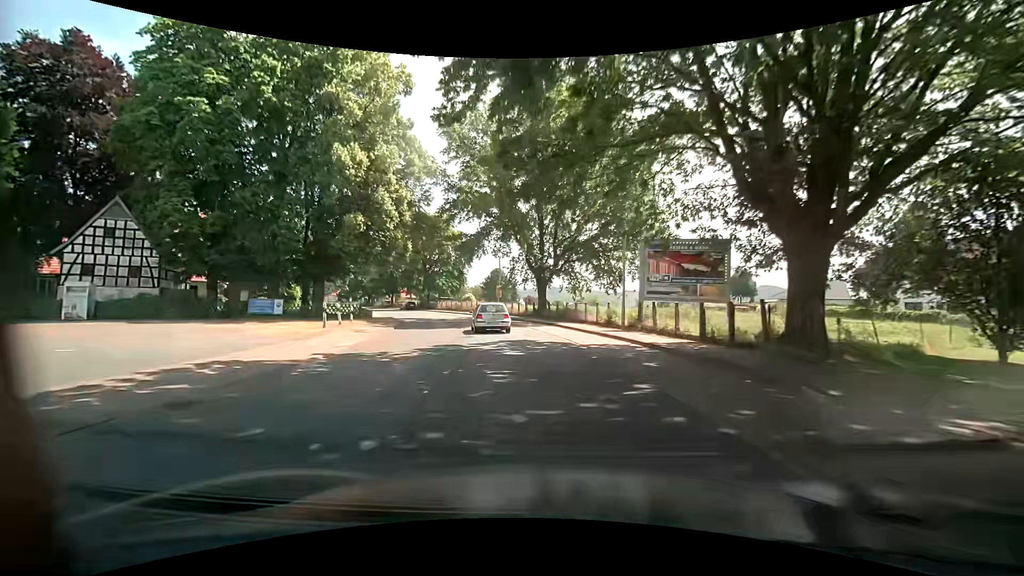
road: primary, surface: asphalt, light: Day
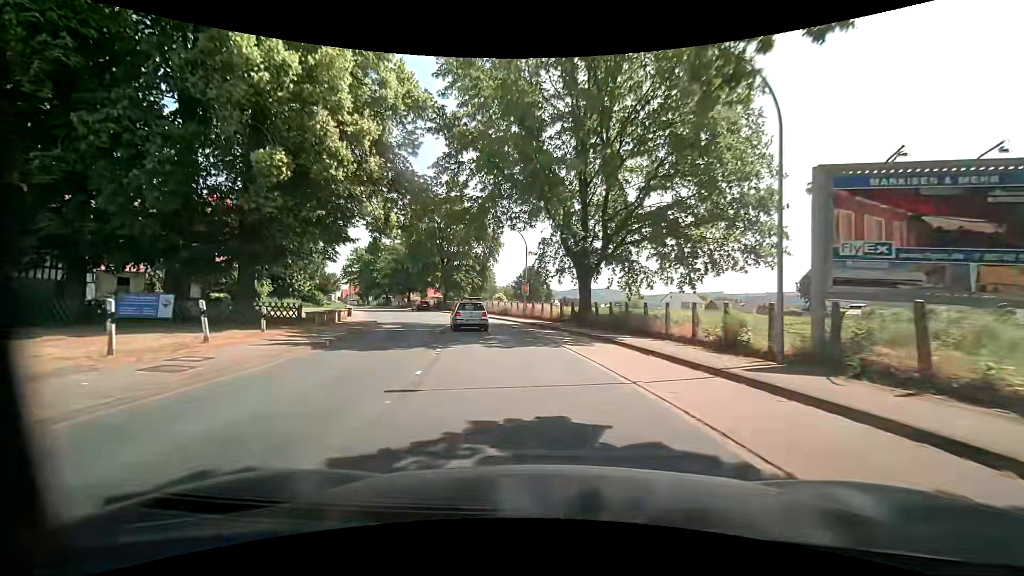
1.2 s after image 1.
(-0.1, +13.4) m; -2°
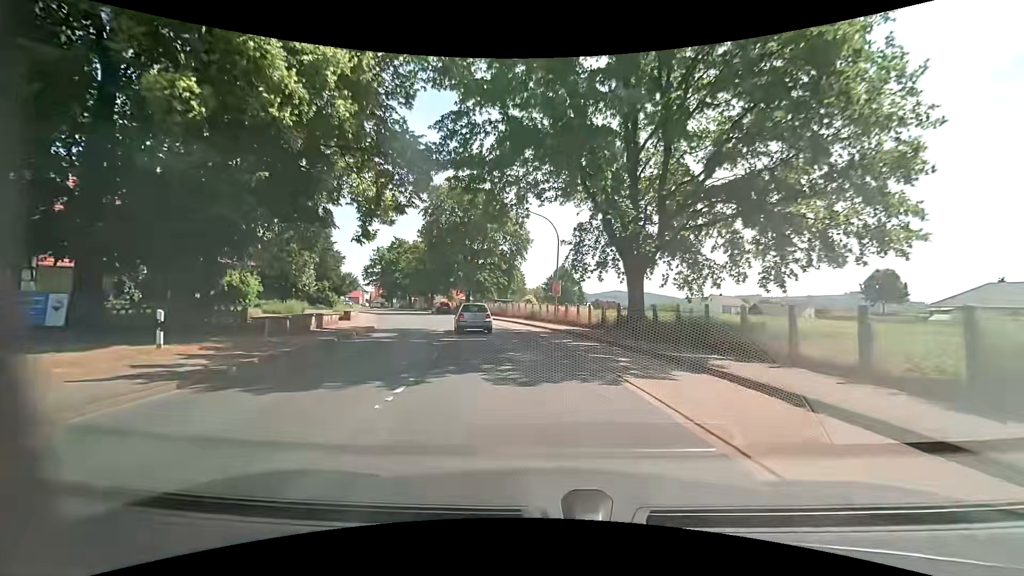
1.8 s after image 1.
(-0.2, +6.7) m; -3°
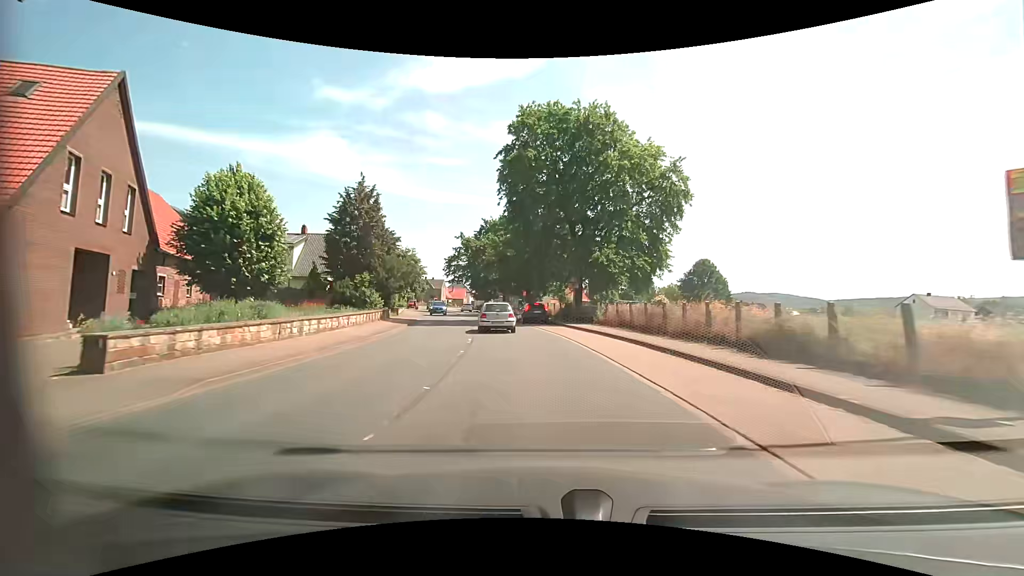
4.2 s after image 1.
(-3.5, +26.3) m; -12°
